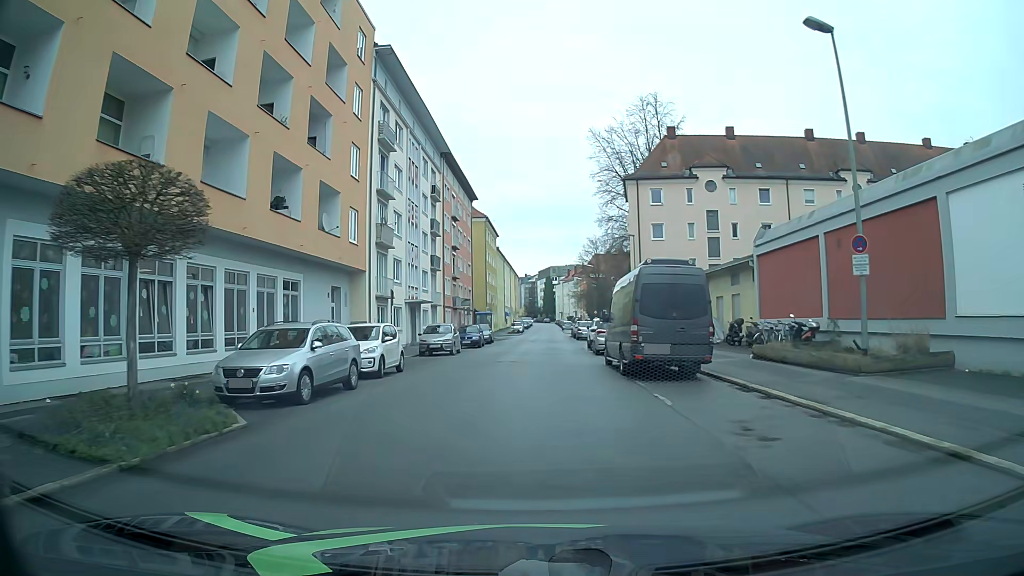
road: tertiary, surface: asphalt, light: Day
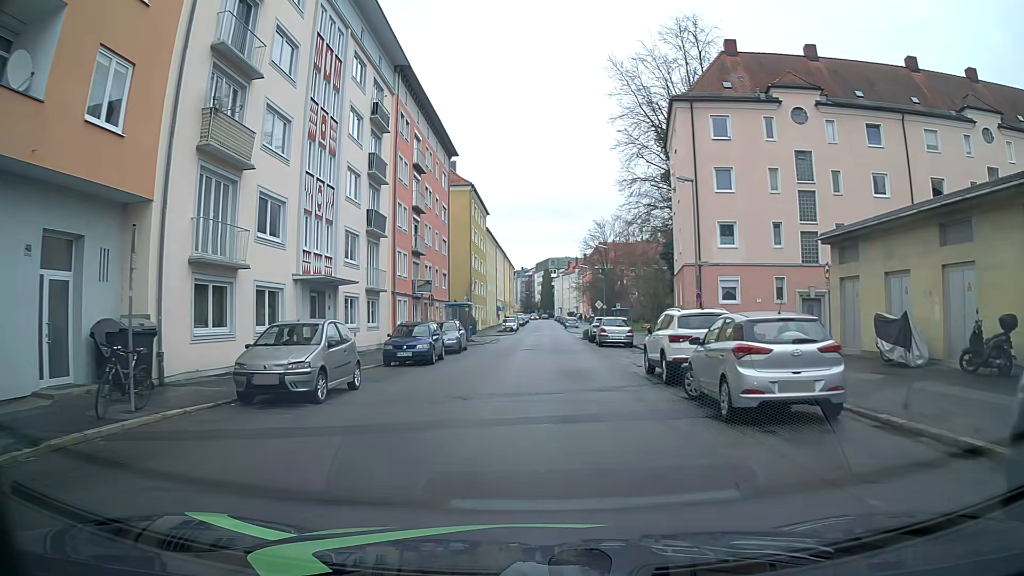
(+0.1, +19.4) m; +1°
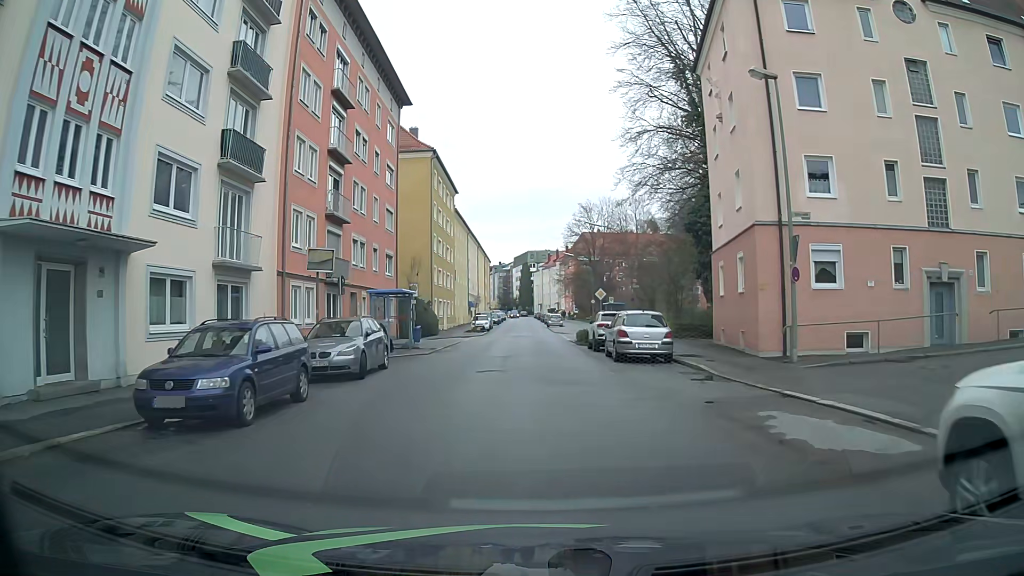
(+0.2, +14.0) m; +1°
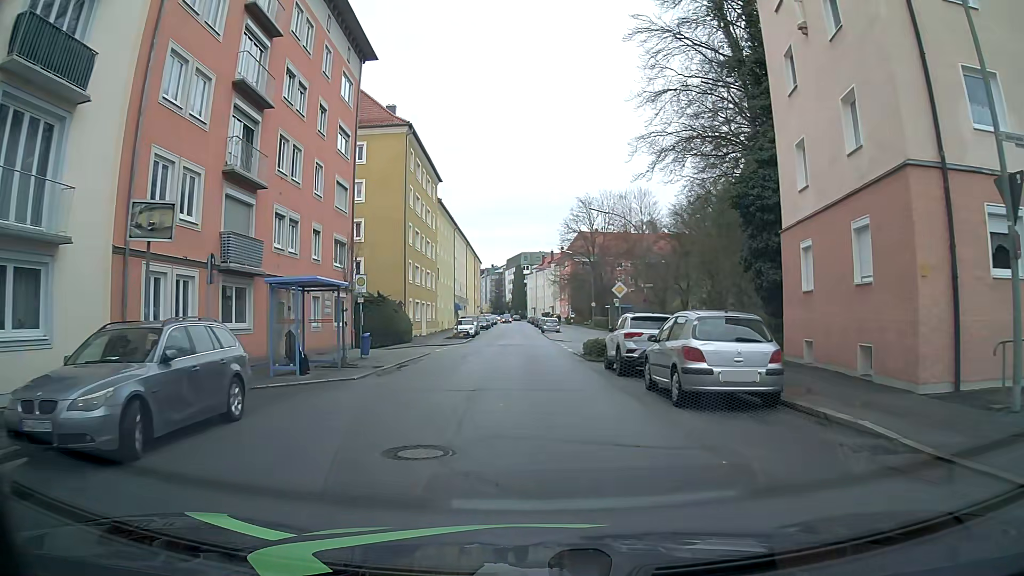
(+0.2, +9.4) m; +2°
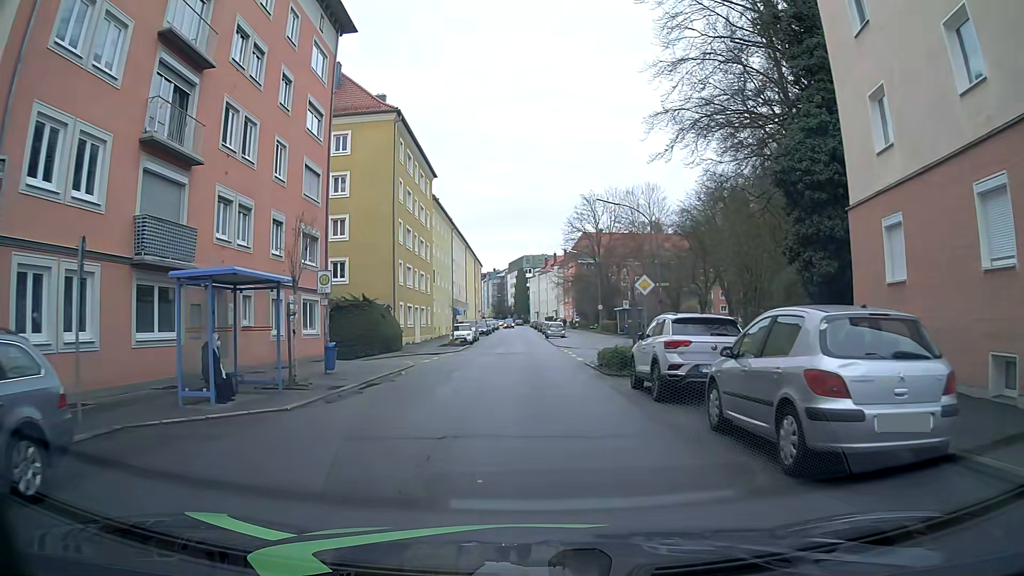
(0.0, +4.7) m; 0°
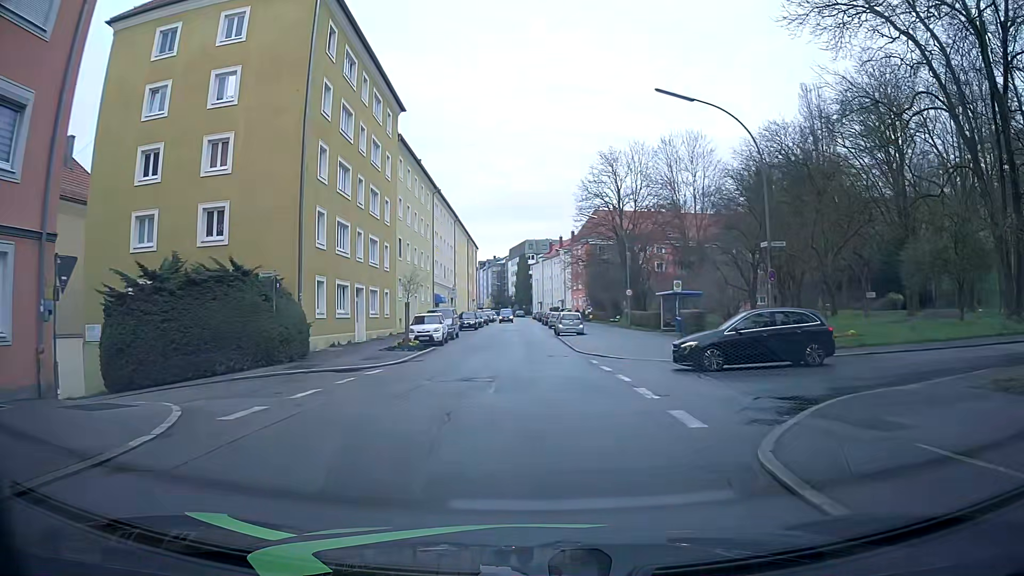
(-0.4, +19.1) m; -1°
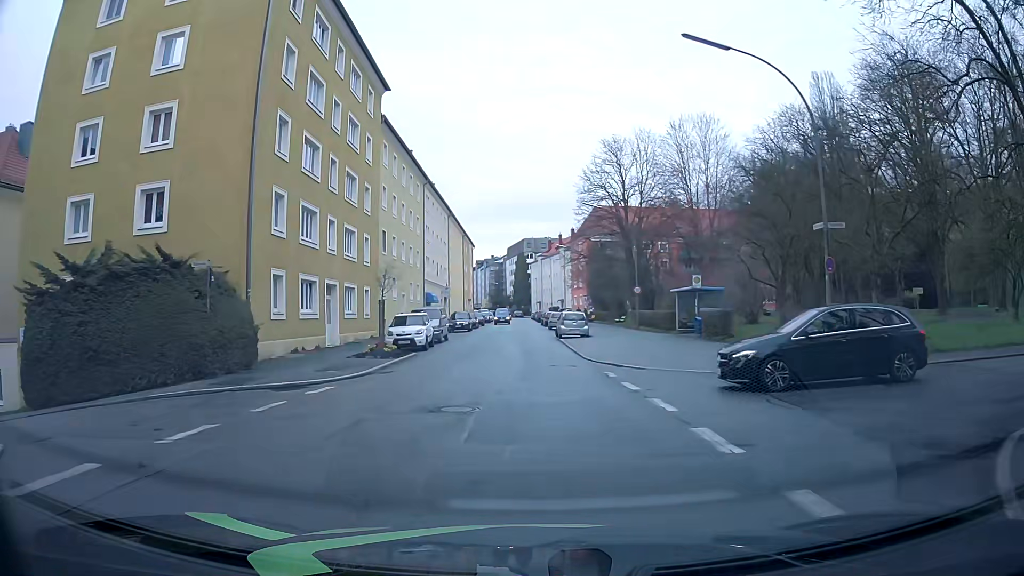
(0.0, +4.8) m; 0°
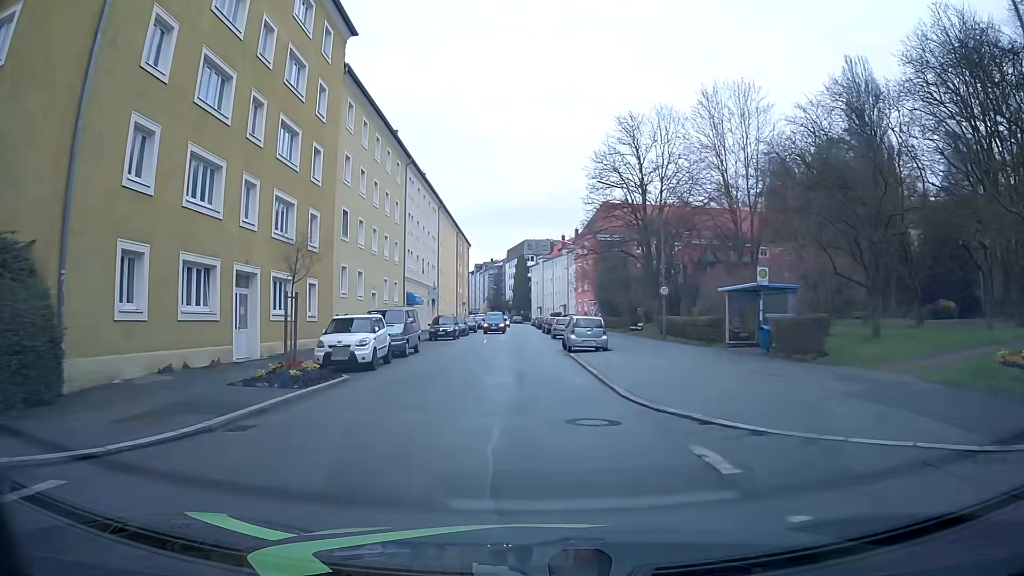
(0.0, +9.7) m; 0°
(0, +10) (0, +20) (-1, +30) (-1, +40) (-1, +50) (-1, +60) (-1, +70) (-2, +80) (-2, +90) (-2, +100) m
